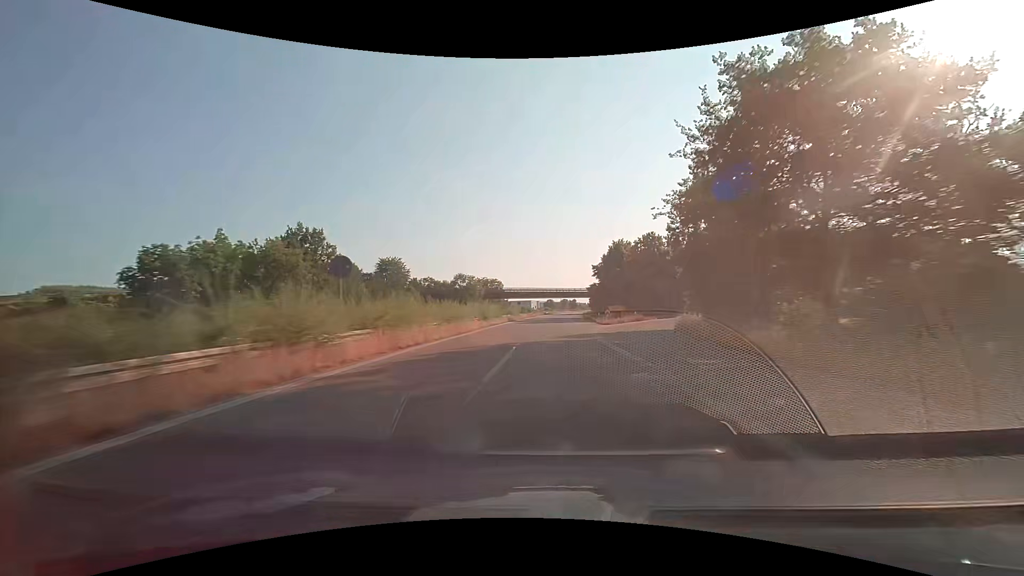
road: trunk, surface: asphalt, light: Day
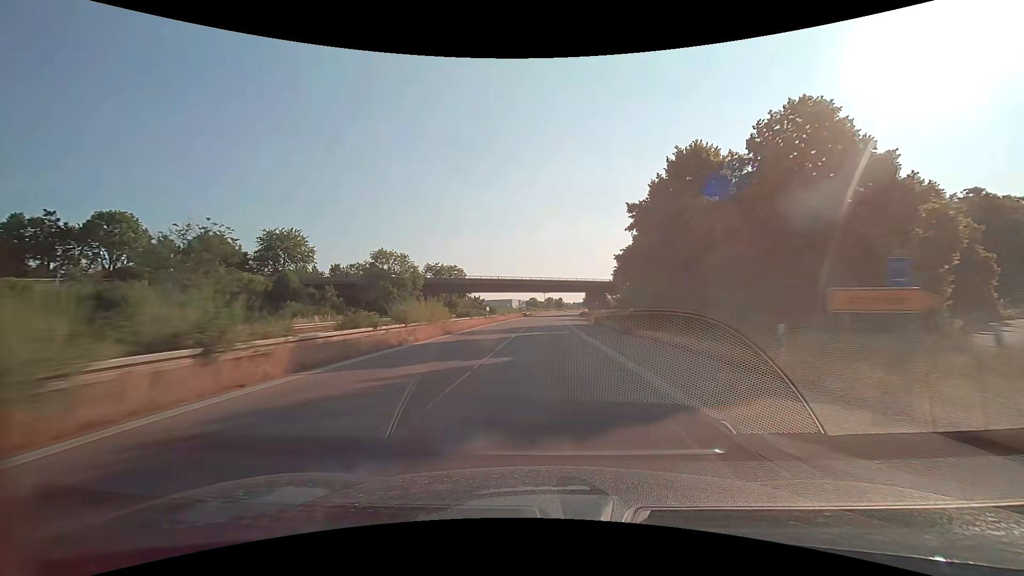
(+0.9, +47.4) m; +2°
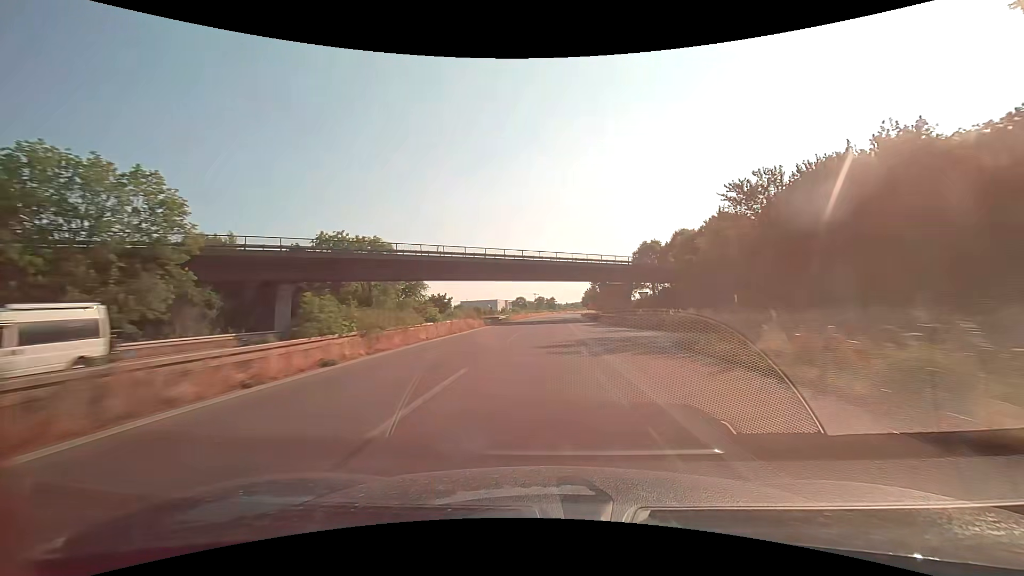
(+0.4, +47.4) m; +1°
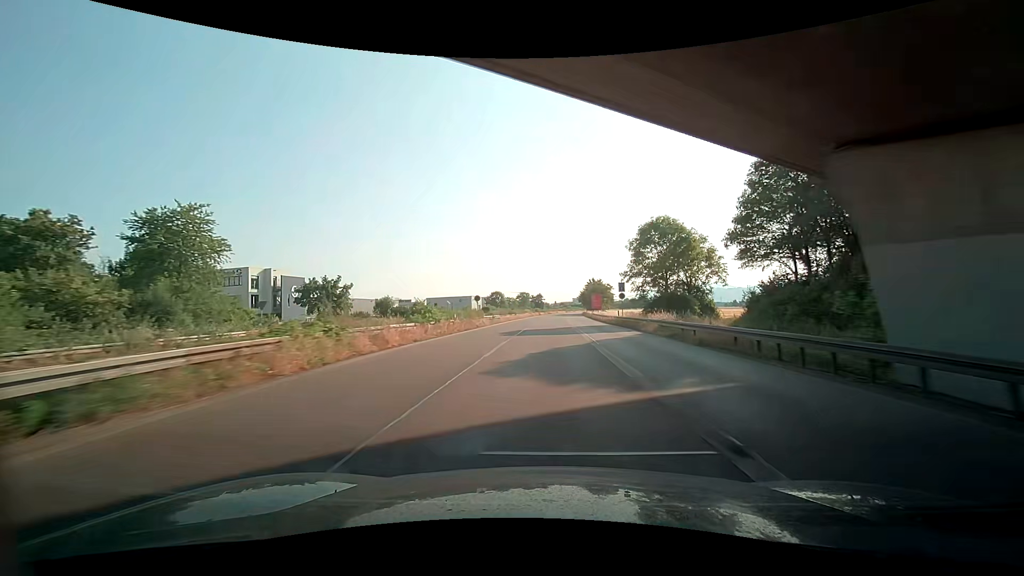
(+0.5, +63.2) m; +1°
